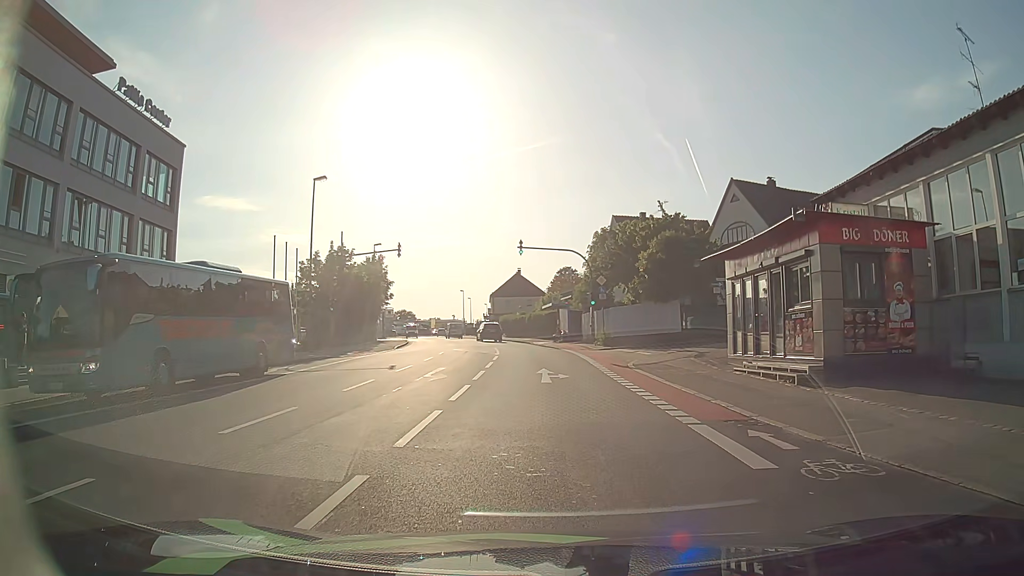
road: tertiary_link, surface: asphalt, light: Day
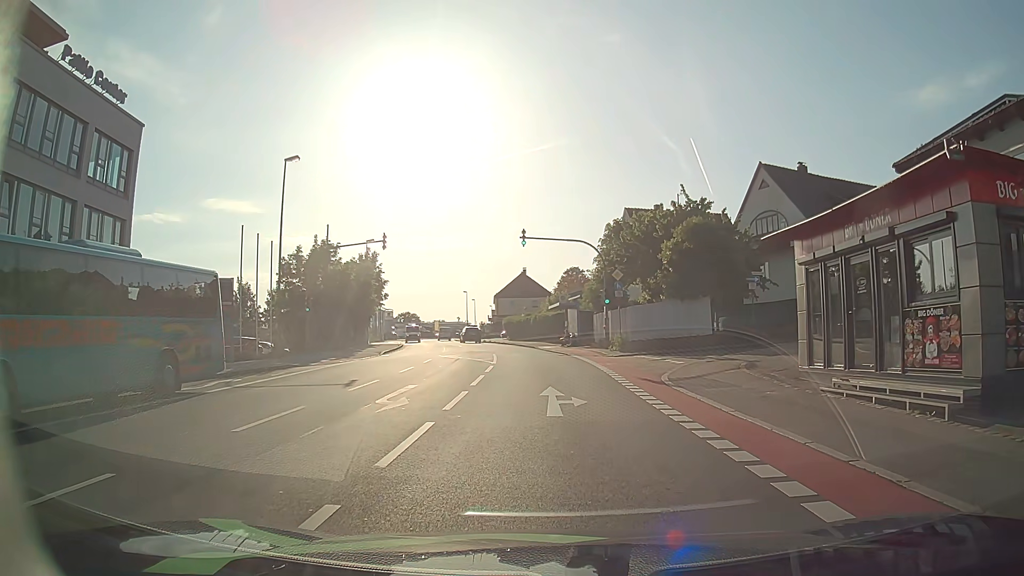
(+0.1, +5.6) m; +1°
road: tertiary
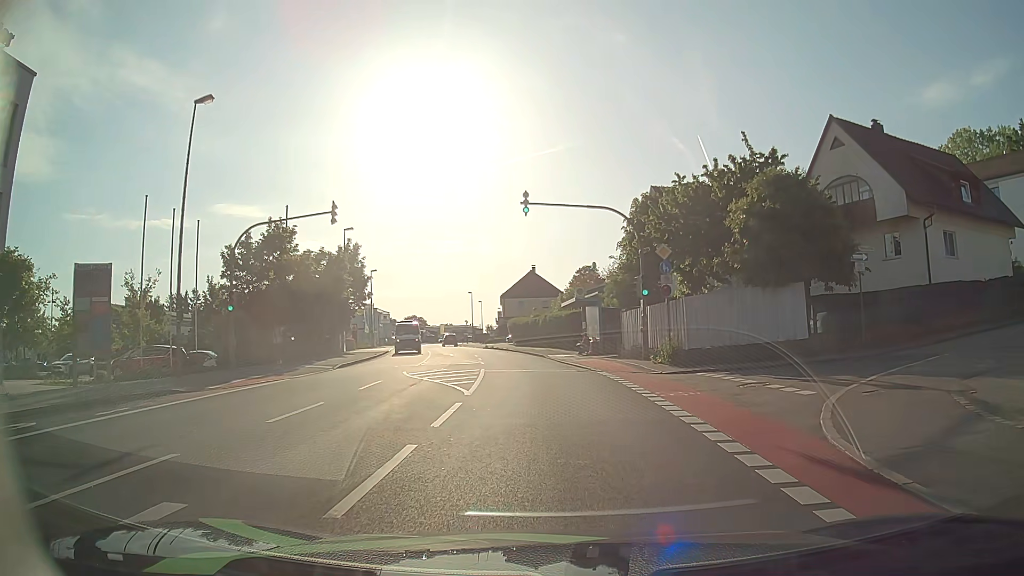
(-0.2, +11.0) m; -3°
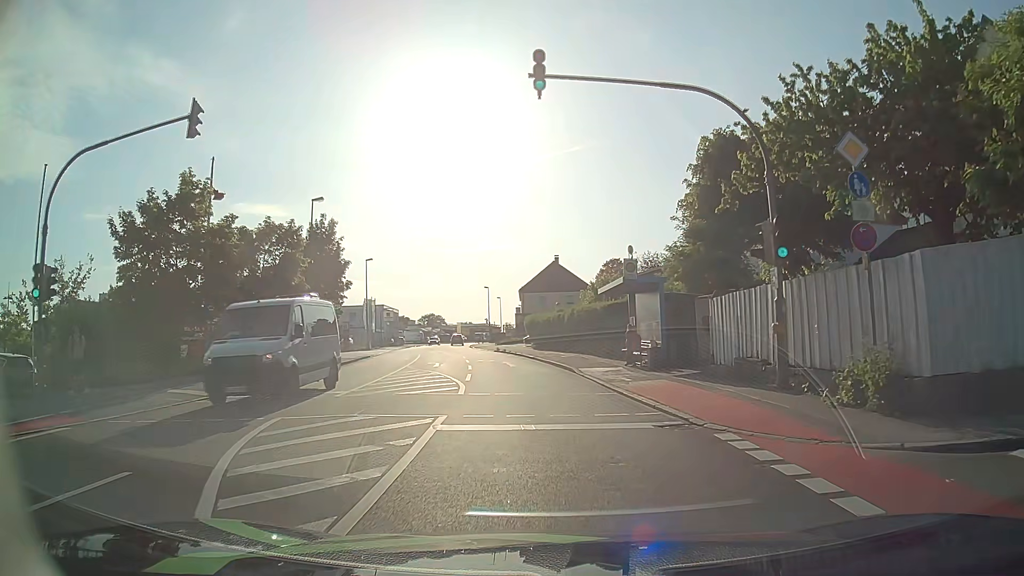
(+0.1, +13.6) m; 0°
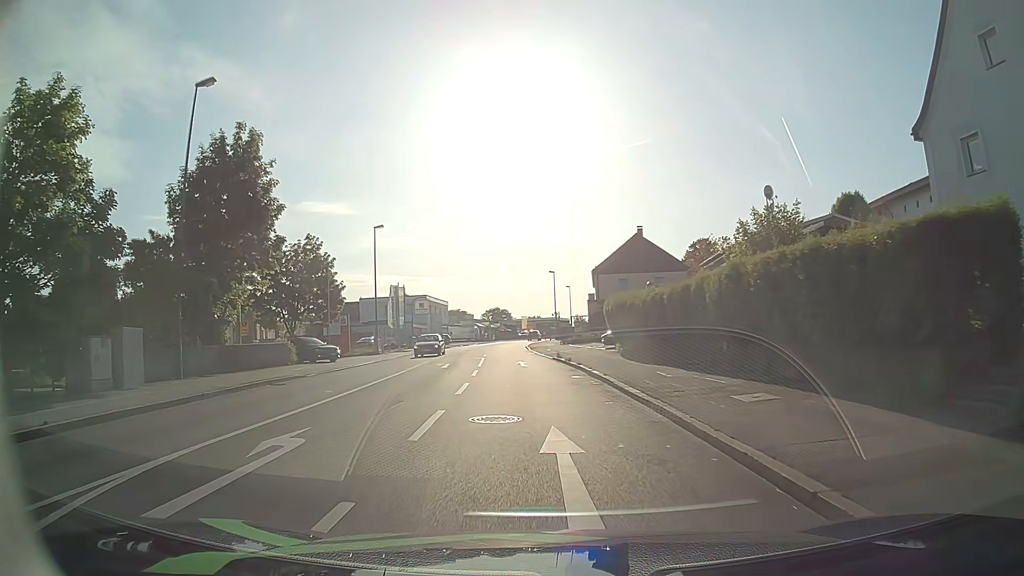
(-1.1, +23.2) m; -6°
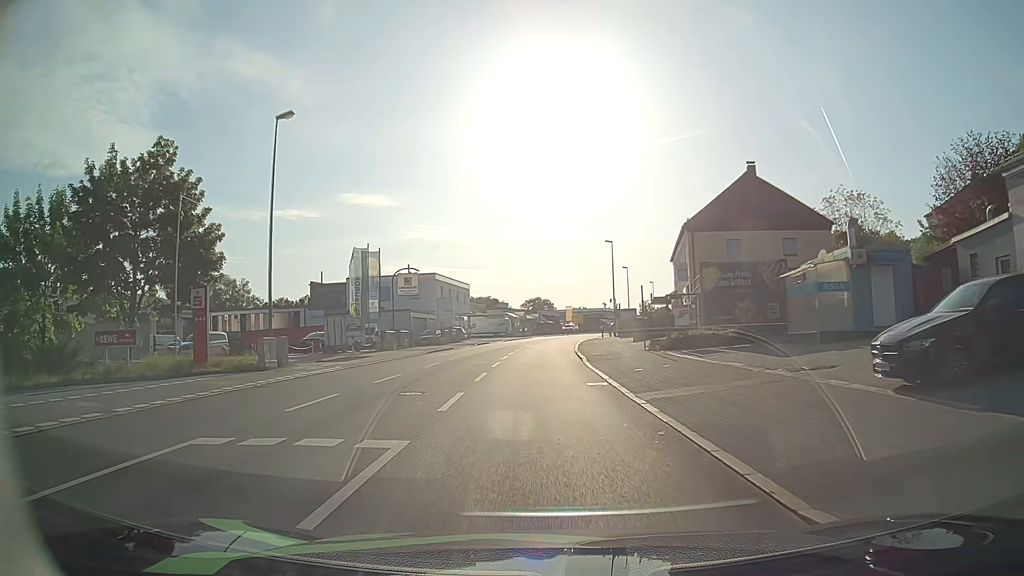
(-1.5, +28.7) m; -4°
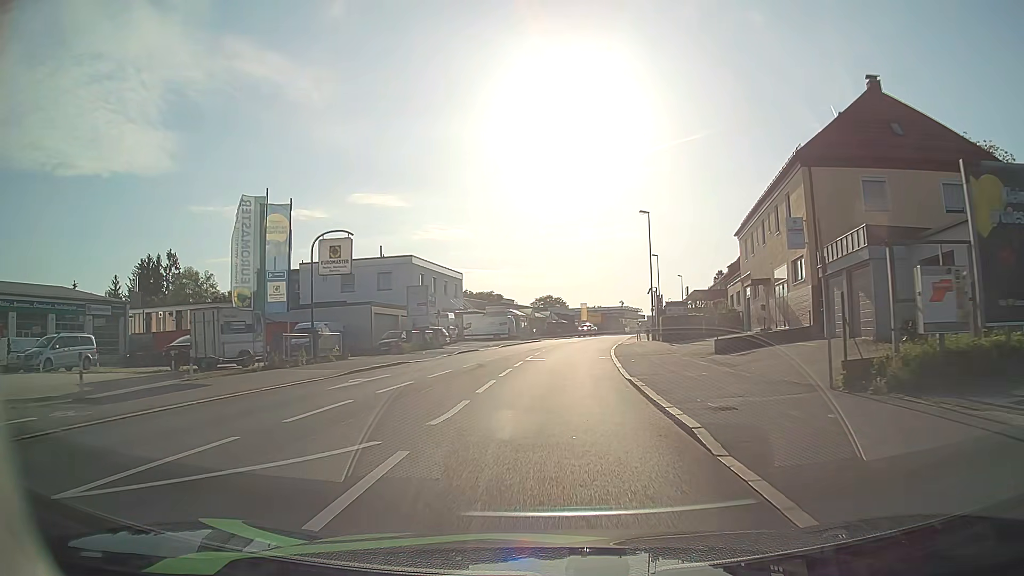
(-0.2, +19.0) m; -1°
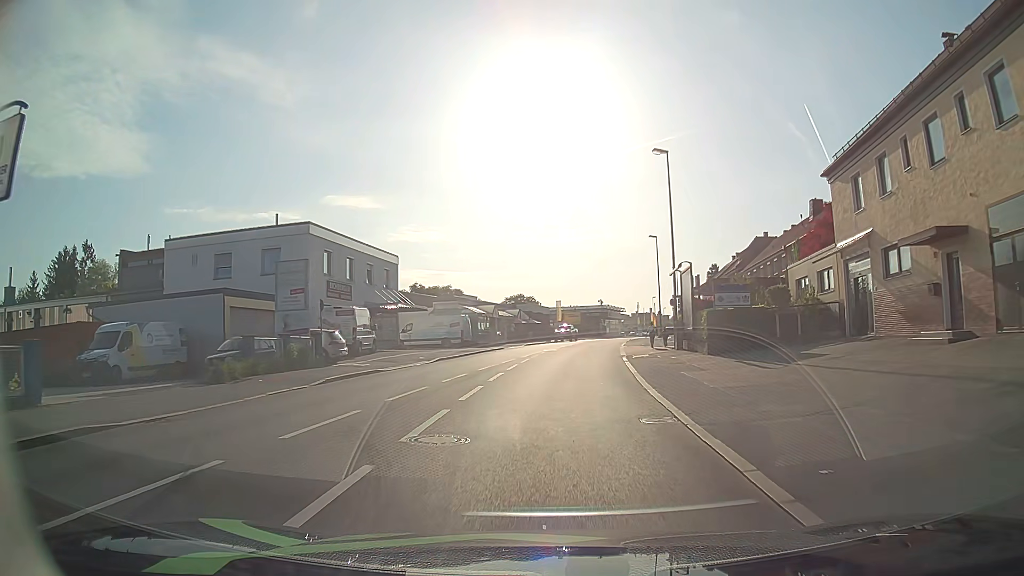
(+0.5, +19.5) m; +3°
(0, +10) (0, +20) (+1, +30) (+2, +40) (+3, +50) (+5, +60) (+6, +70) (+8, +79) (+11, +89) (+13, +99) m
